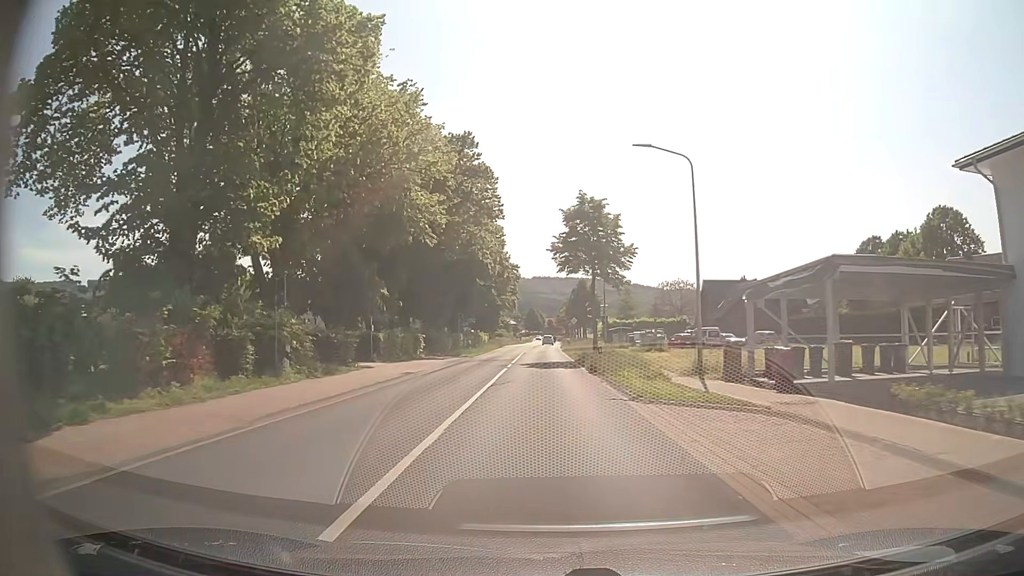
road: primary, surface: asphalt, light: Day
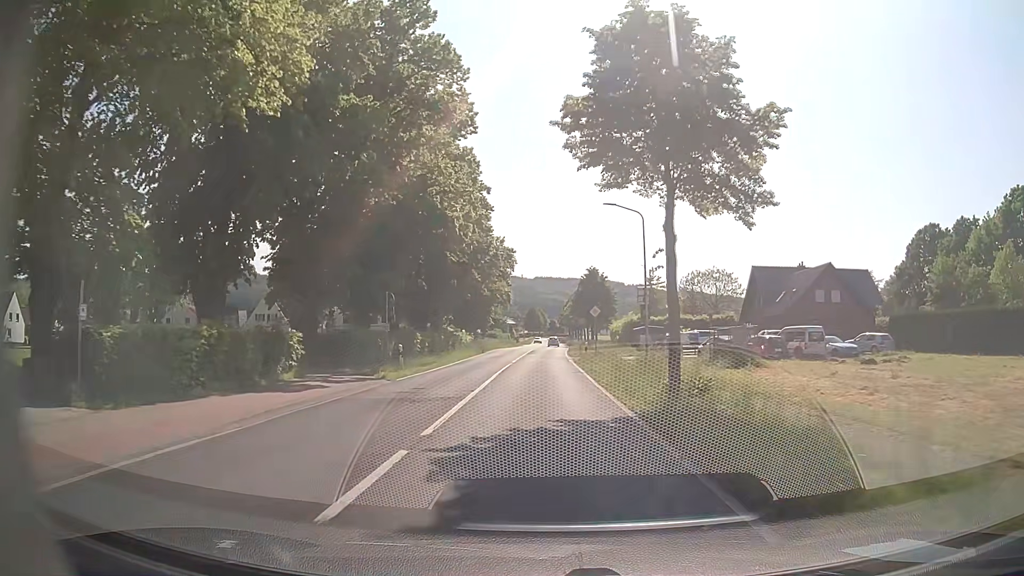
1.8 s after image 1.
(0.0, +24.2) m; 0°
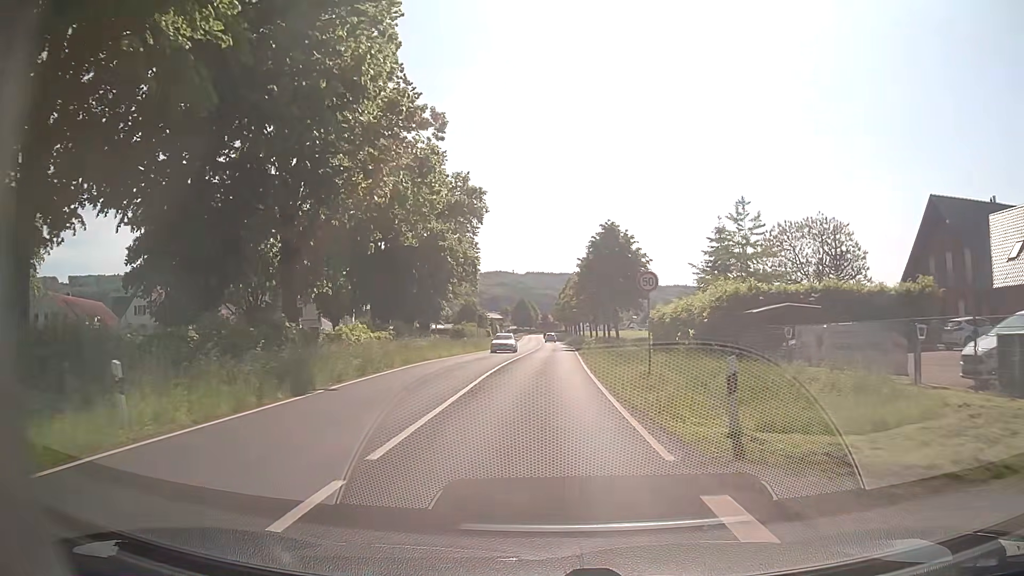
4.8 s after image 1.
(+0.4, +40.9) m; +1°
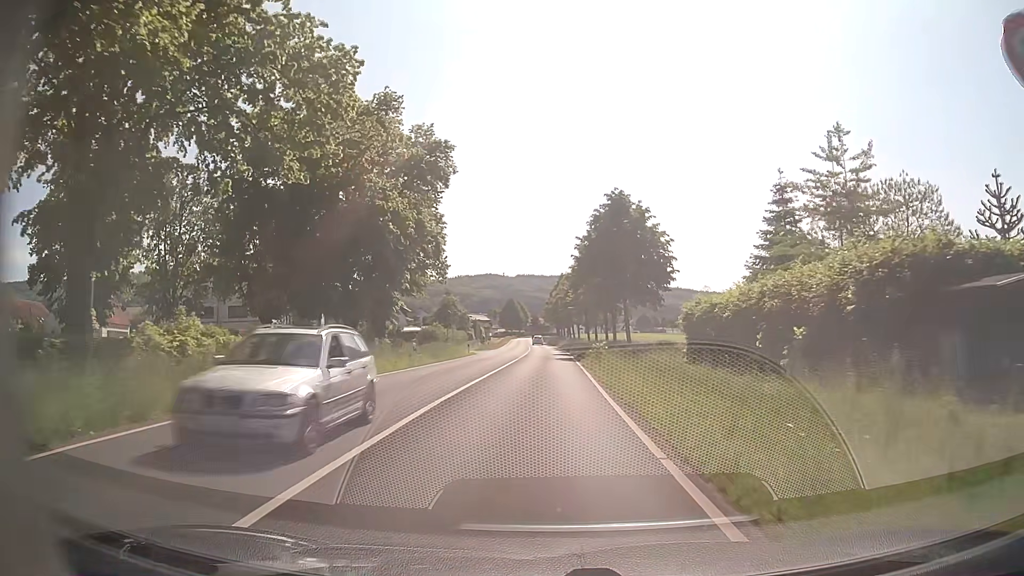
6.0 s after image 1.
(+0.2, +16.4) m; +1°
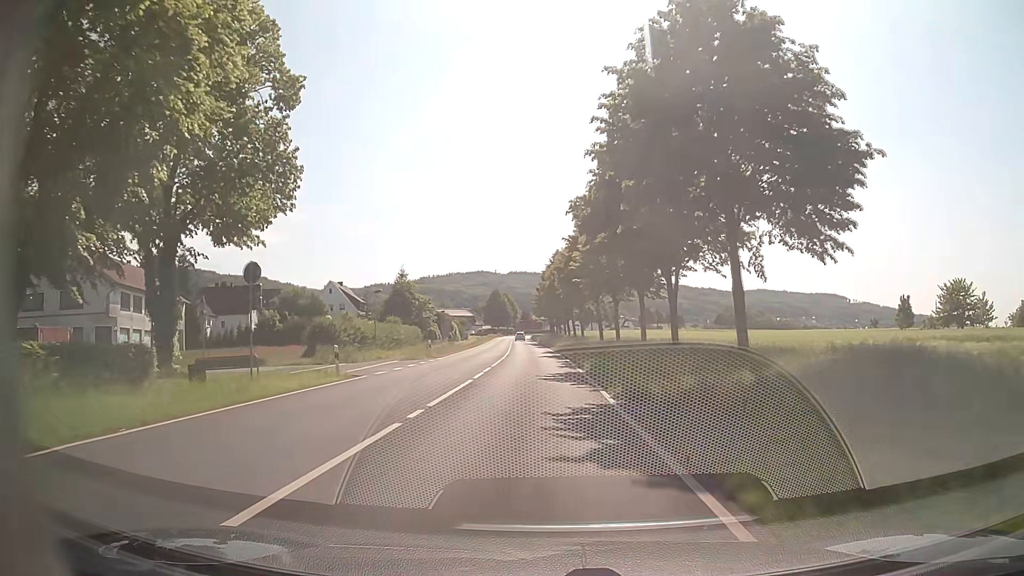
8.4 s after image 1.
(+0.3, +33.0) m; +1°
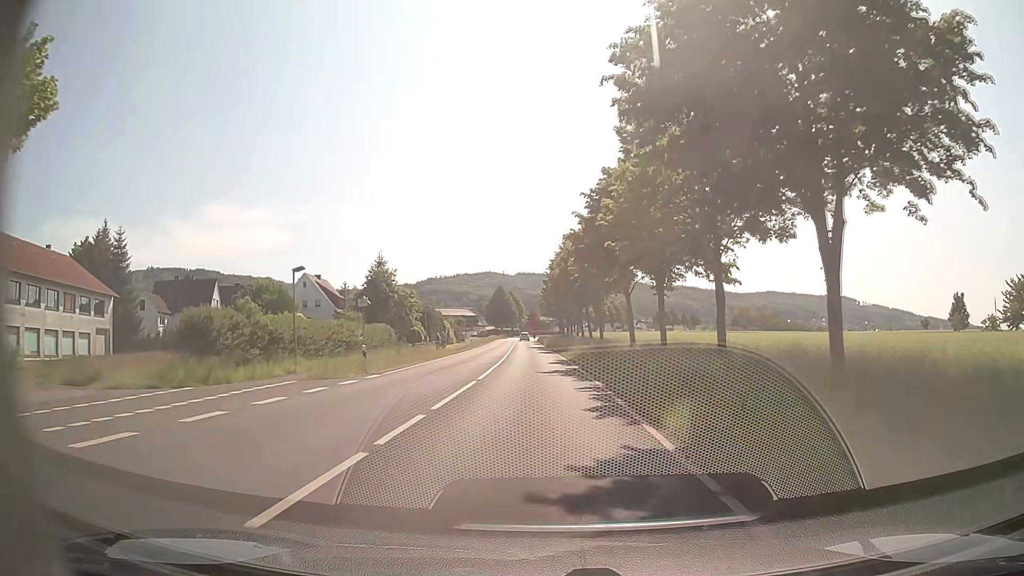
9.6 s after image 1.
(-0.1, +16.7) m; -1°
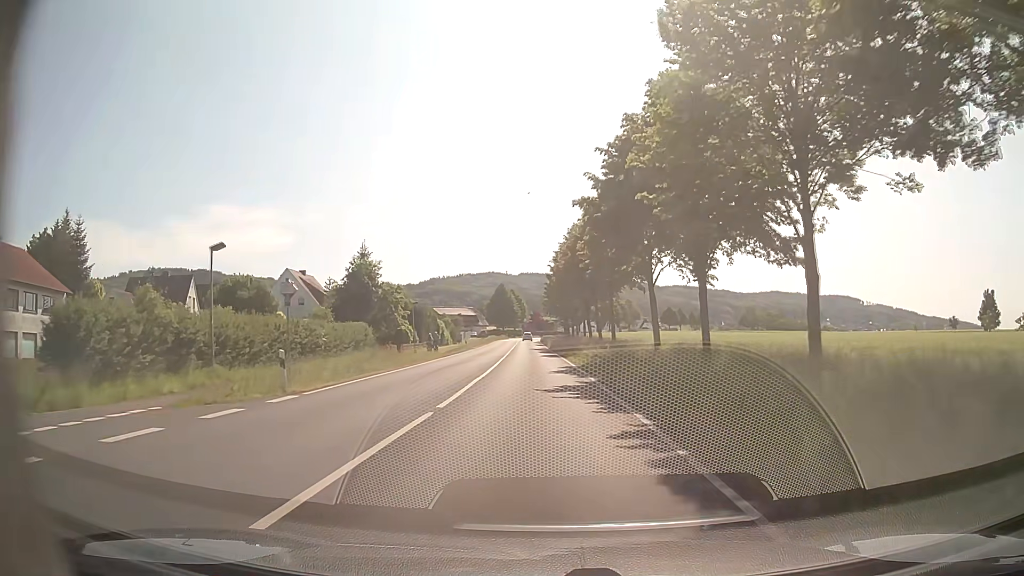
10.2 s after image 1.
(0.0, +8.4) m; 0°
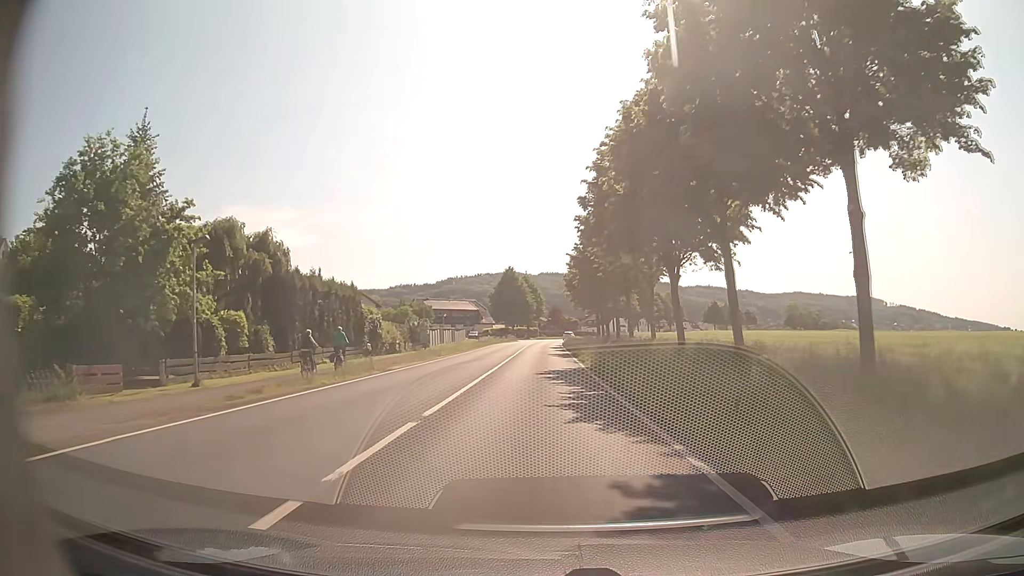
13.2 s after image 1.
(-0.4, +42.4) m; -1°
(0, +10) (0, +20) (0, +30) (0, +40) (0, +50) (0, +60) (0, +70) (0, +80) (0, +90) (+1, +100) m
